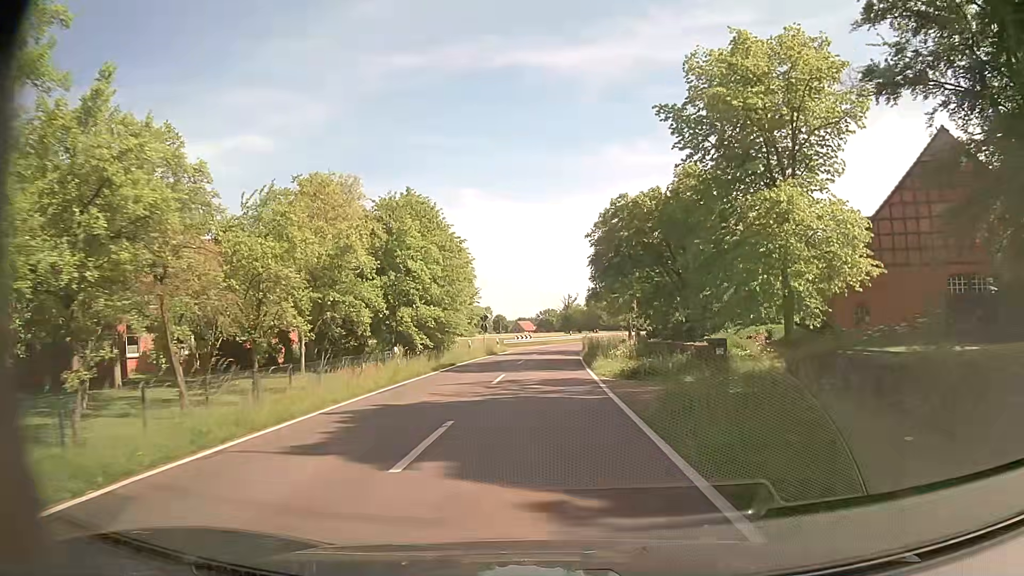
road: tertiary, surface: asphalt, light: Day
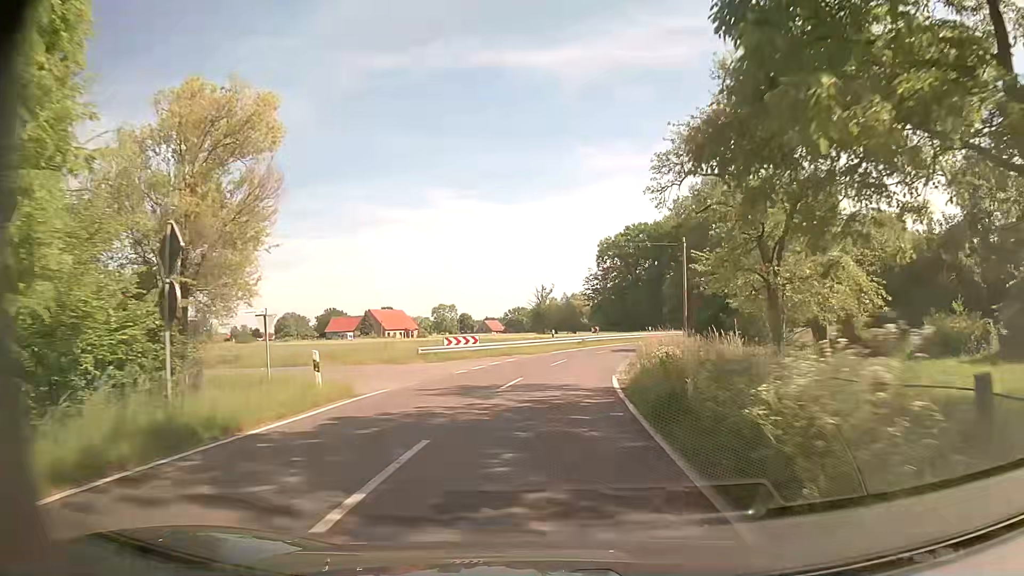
(+0.3, +38.0) m; +3°
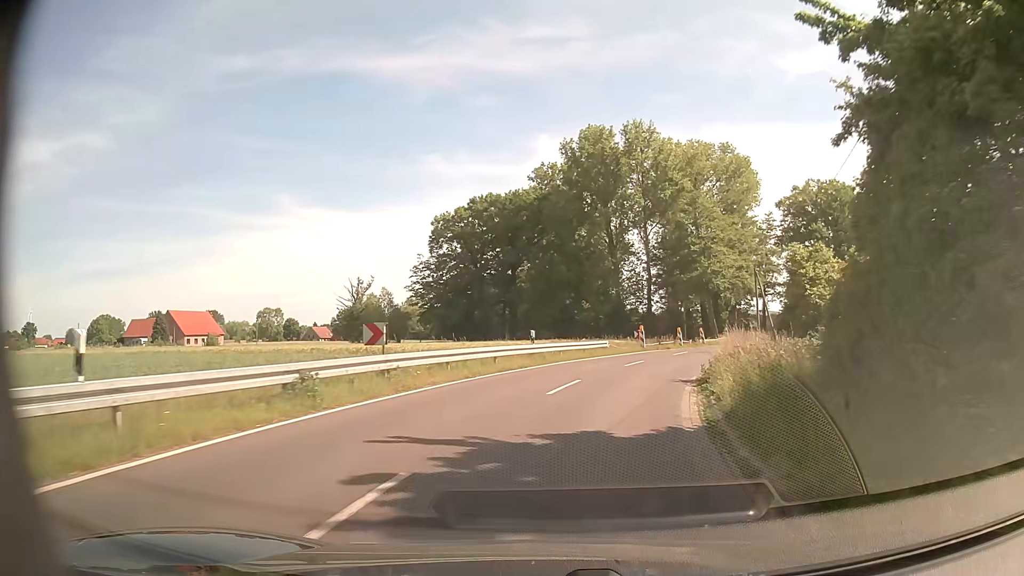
(+2.8, +37.8) m; +12°
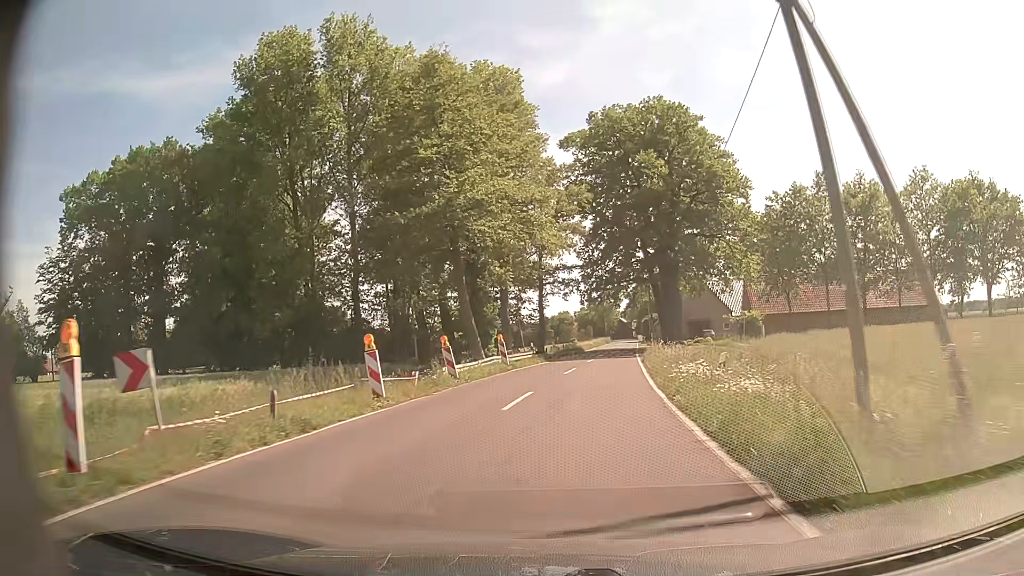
(+7.7, +36.7) m; +22°
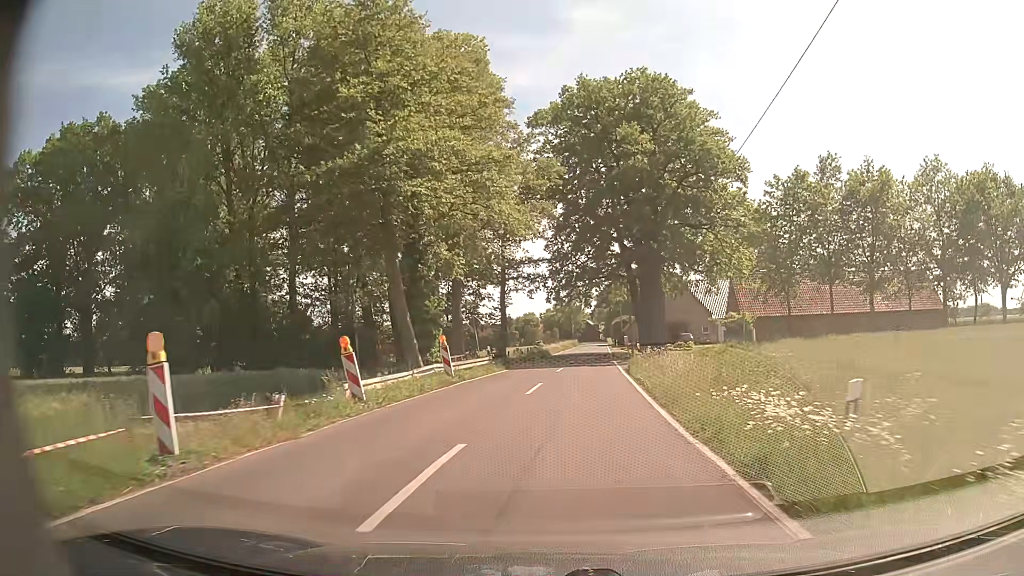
(+0.2, +7.6) m; +3°
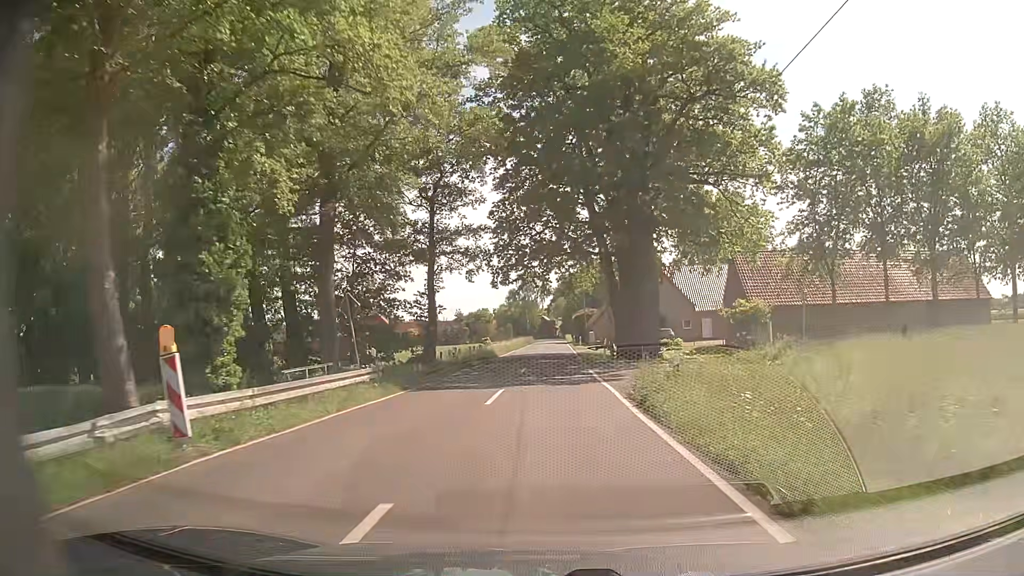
(+0.7, +15.2) m; +4°
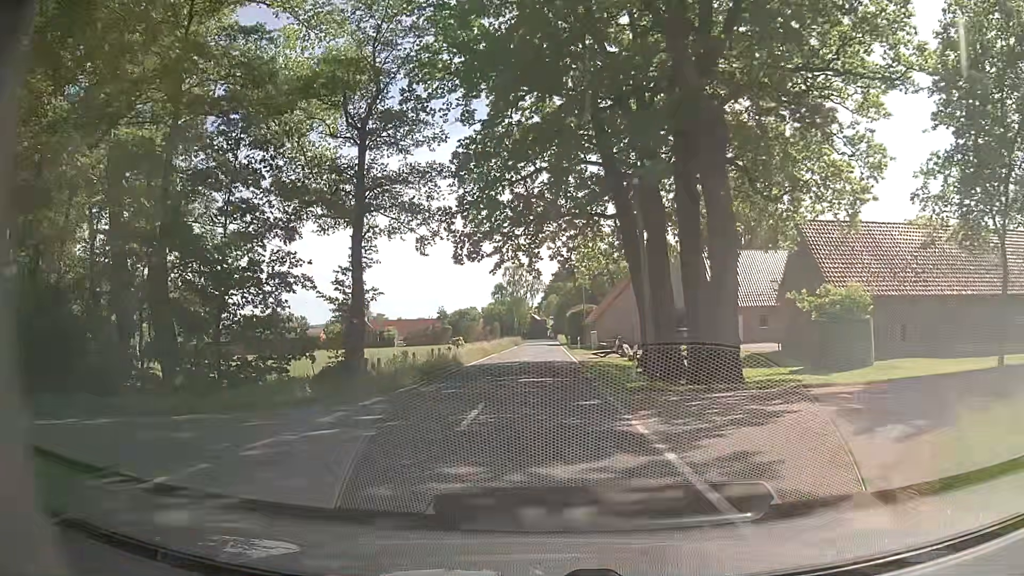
(+0.2, +15.3) m; +1°
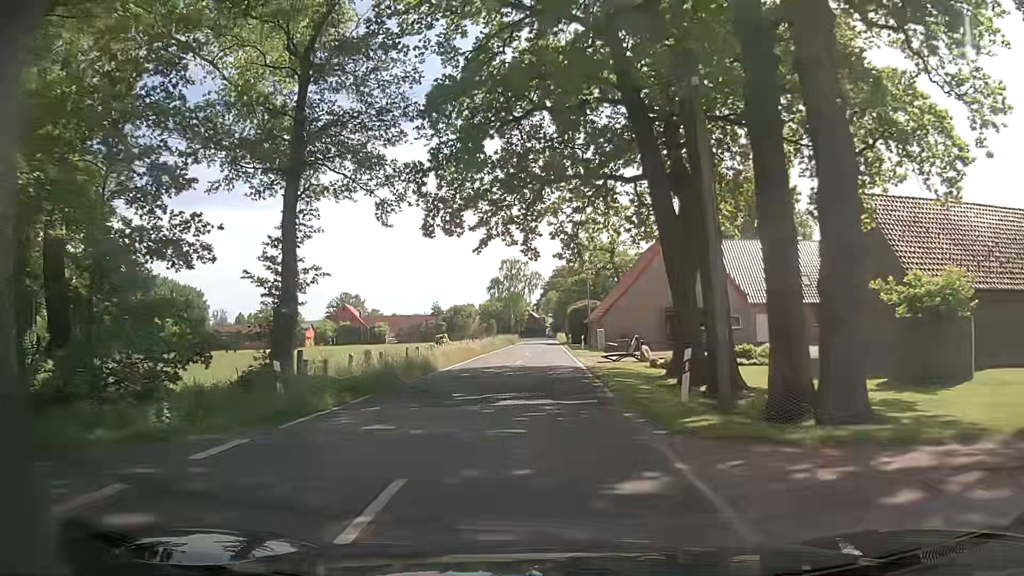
(0.0, +7.7) m; 0°
(0, +10) (0, +20) (0, +30) (0, +40) (0, +50) (0, +60) (0, +70) (0, +80) (0, +90) (0, +100) m
